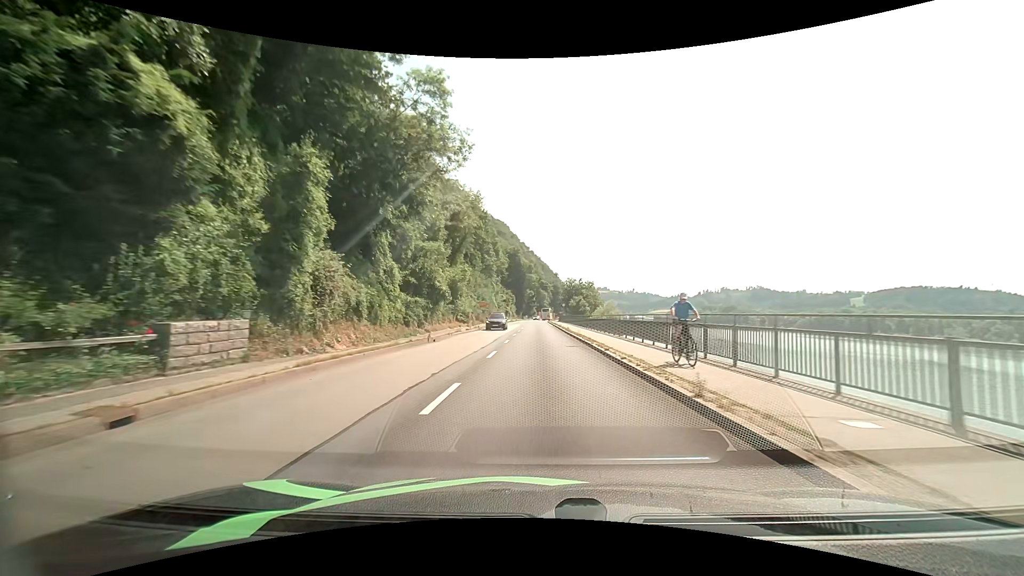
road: primary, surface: asphalt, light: Day
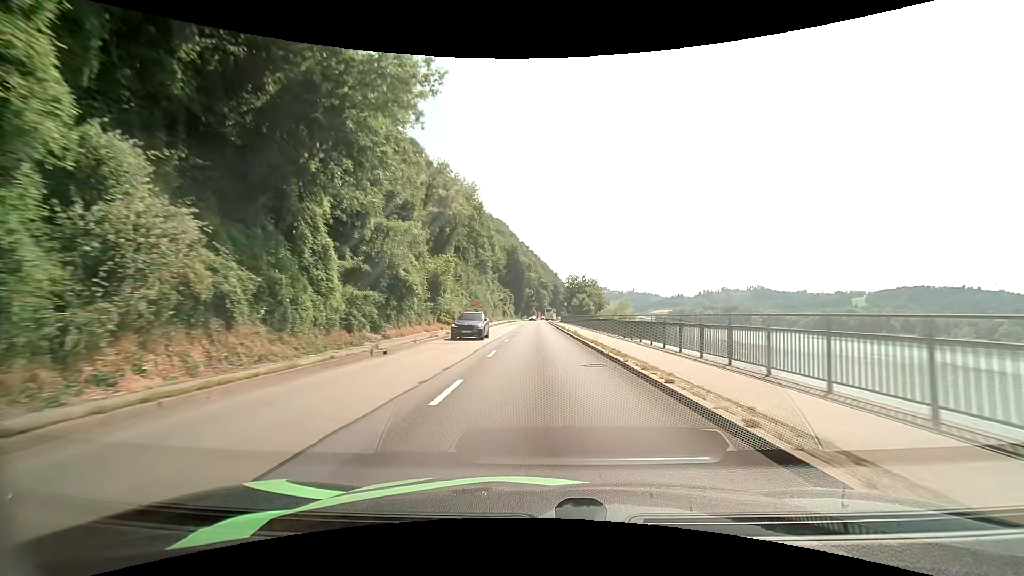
(0.0, +8.4) m; 0°
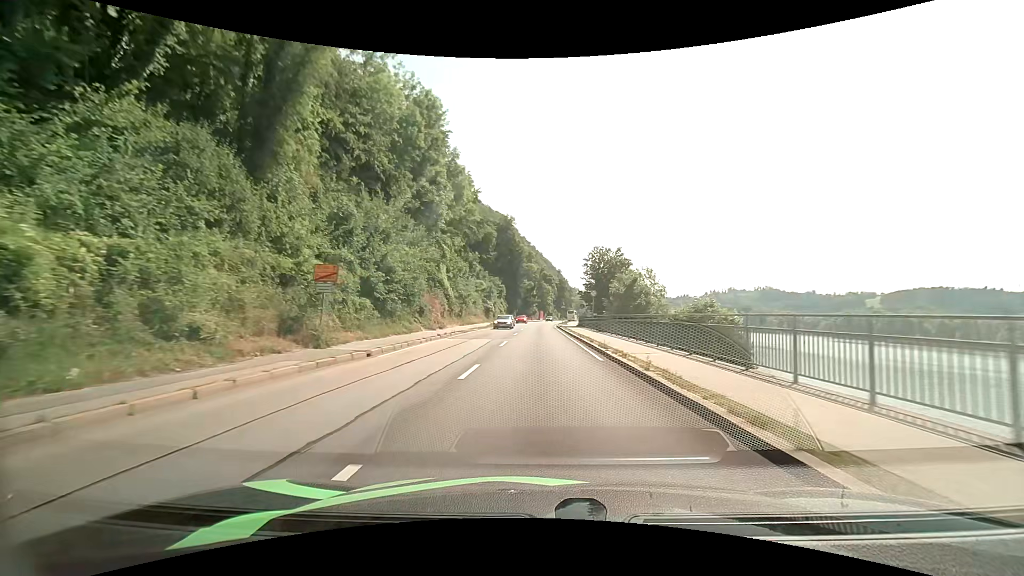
(-0.3, +42.1) m; -1°
(0, +10) (0, +20) (0, +30) (0, +40) (0, +50) (0, +60) (0, +70) (+1, +80) (+1, +90) (+2, +100) m
